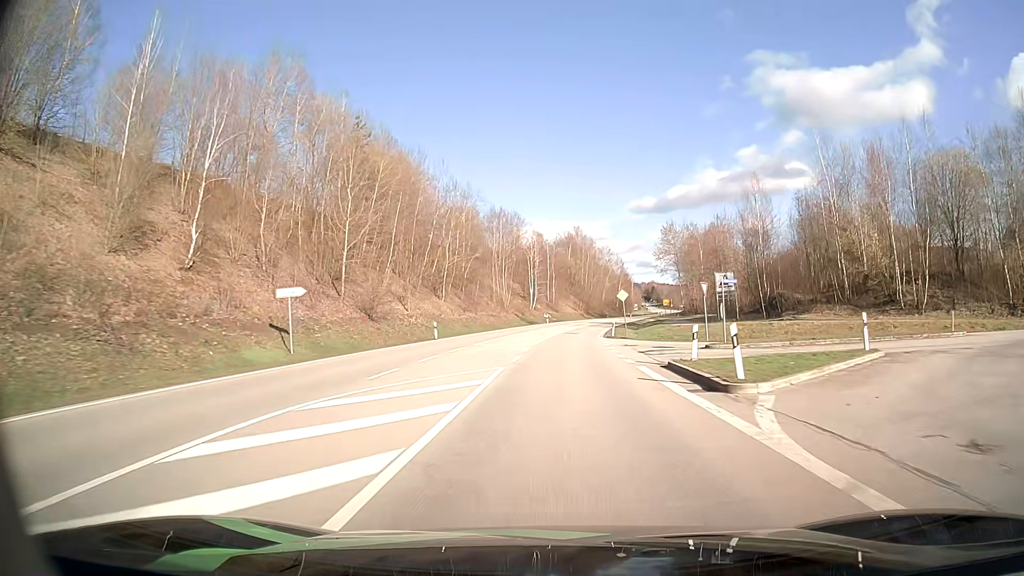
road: secondary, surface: asphalt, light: Day
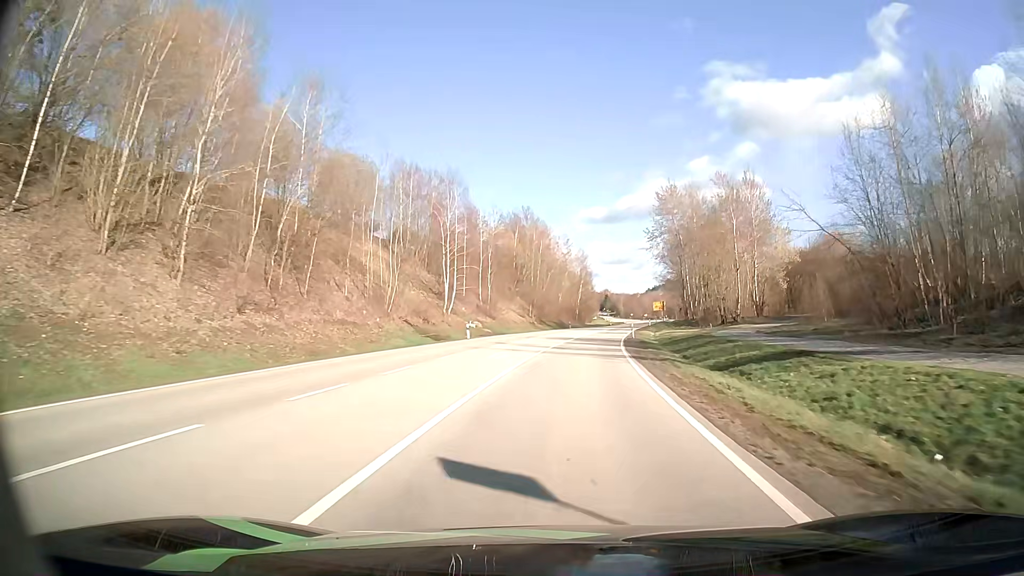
(+1.8, +46.3) m; +4°
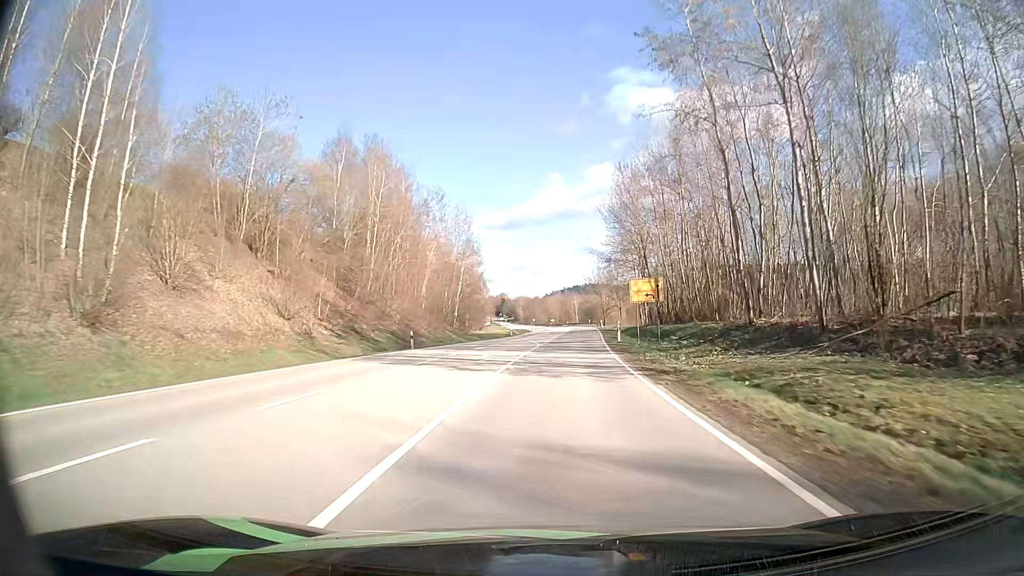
(+5.0, +60.2) m; +9°
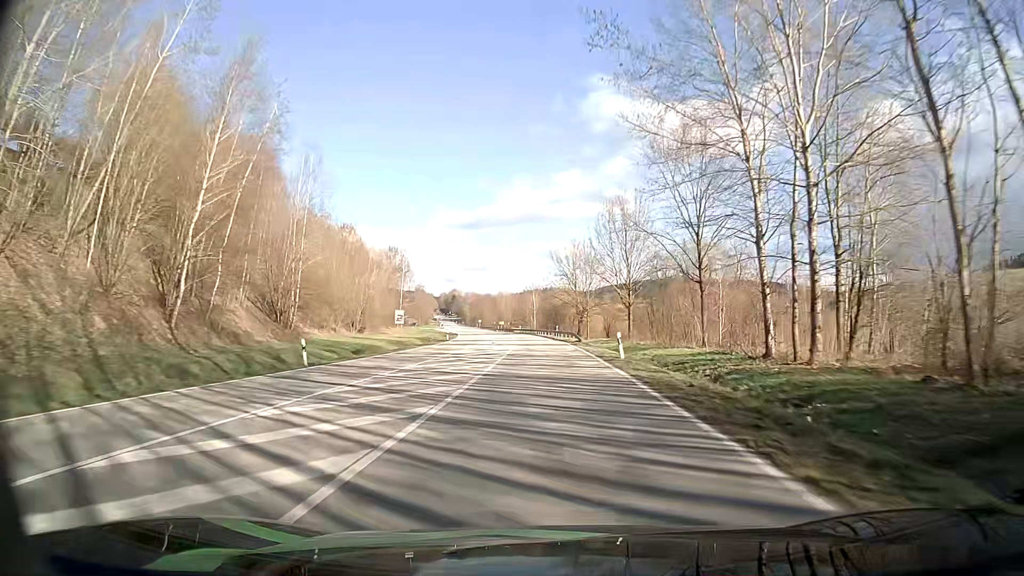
(+2.8, +63.3) m; +4°
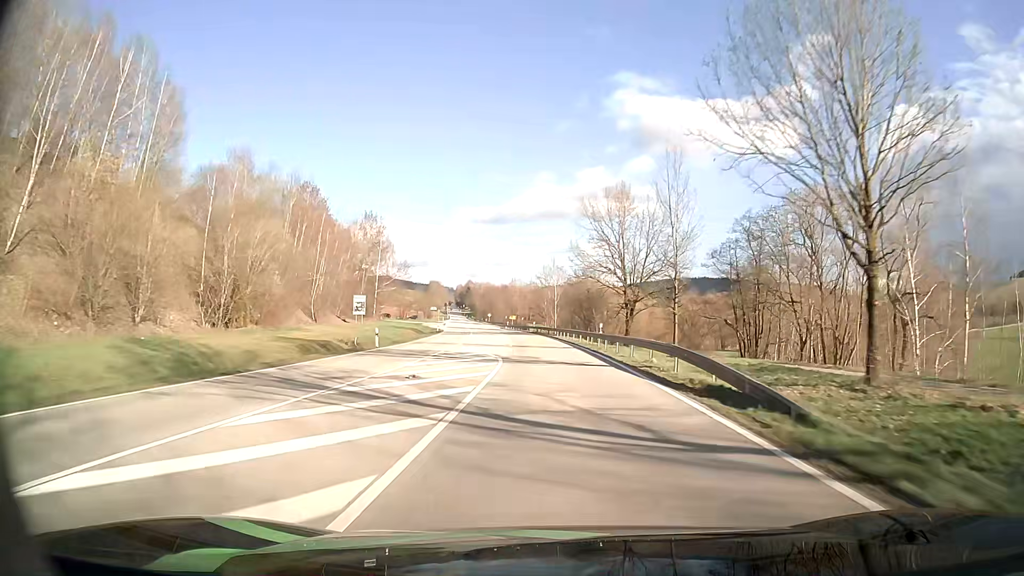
(-0.8, +39.1) m; -2°
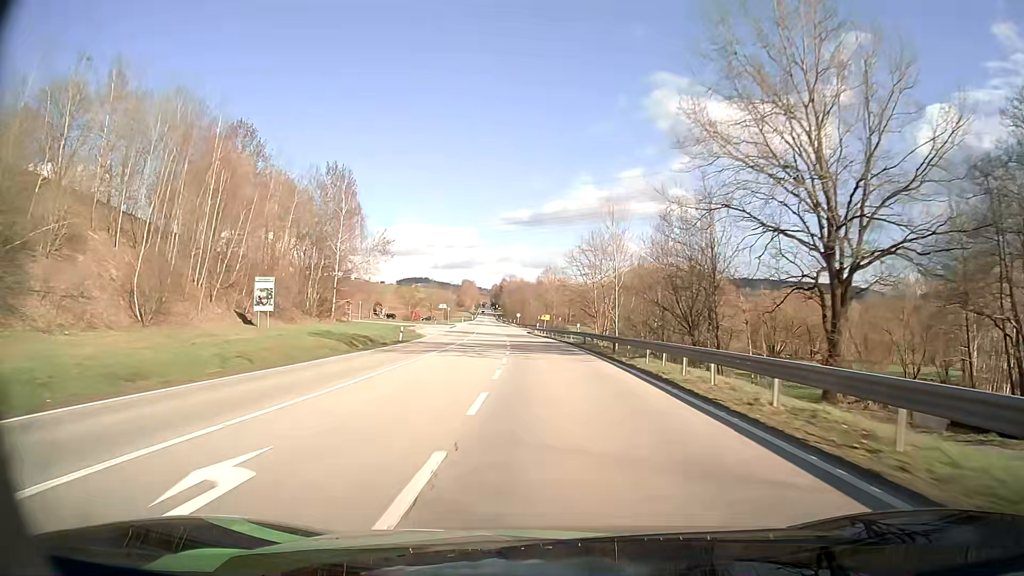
(-1.1, +39.5) m; -4°
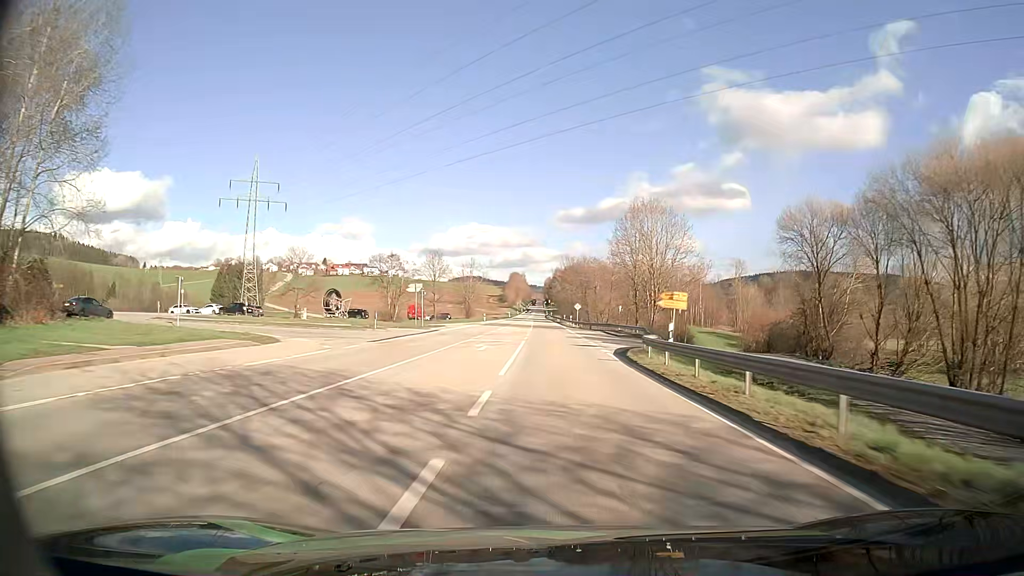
(-3.1, +66.7) m; -5°
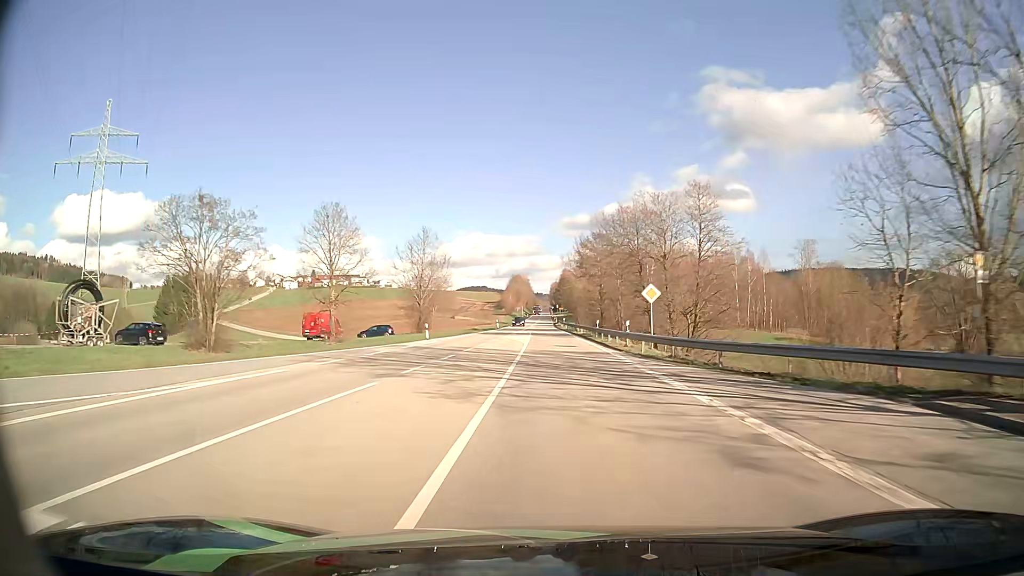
(-0.7, +54.4) m; -1°
(0, +10) (0, +20) (0, +30) (0, +40) (0, +50) (0, +60) (0, +70) (0, +80) (0, +90) (-1, +100) m
